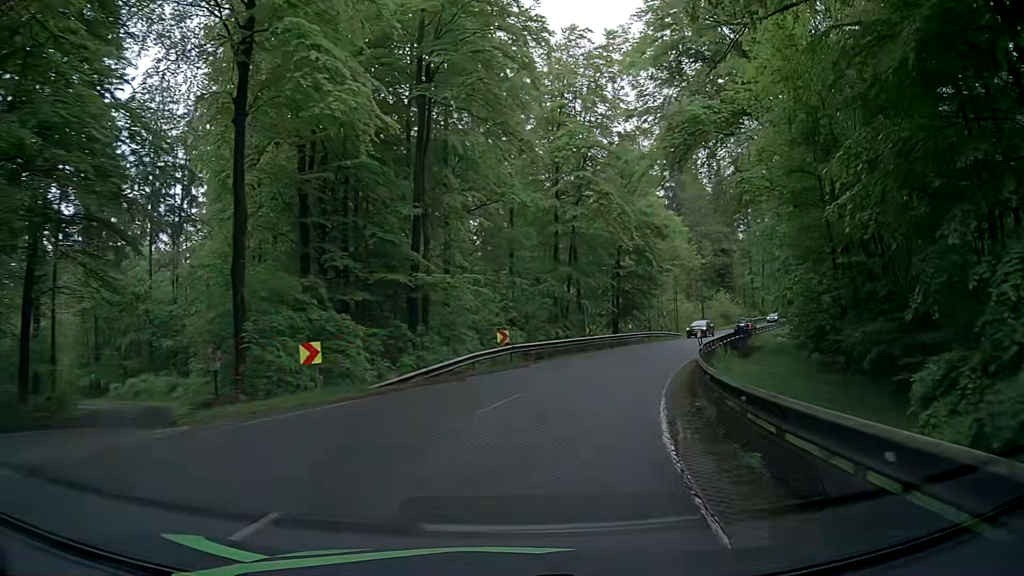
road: secondary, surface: asphalt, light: Day
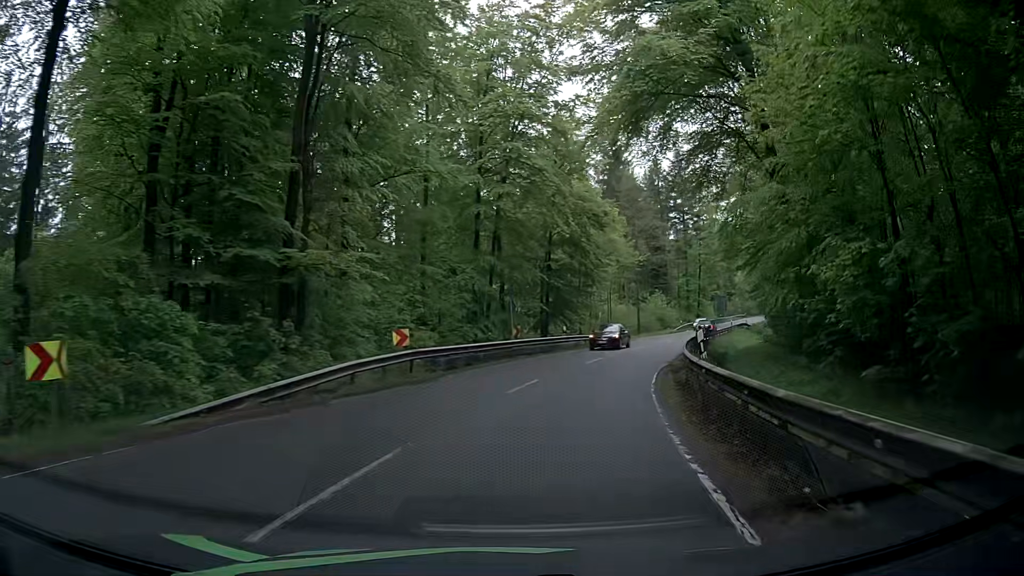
(+0.5, +7.9) m; +5°
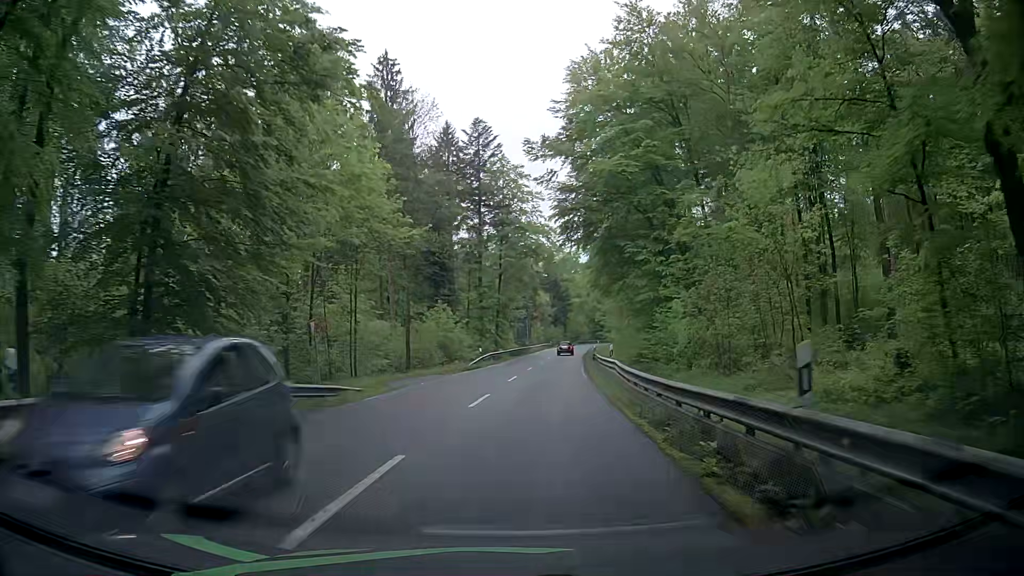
(+7.9, +31.7) m; +22°
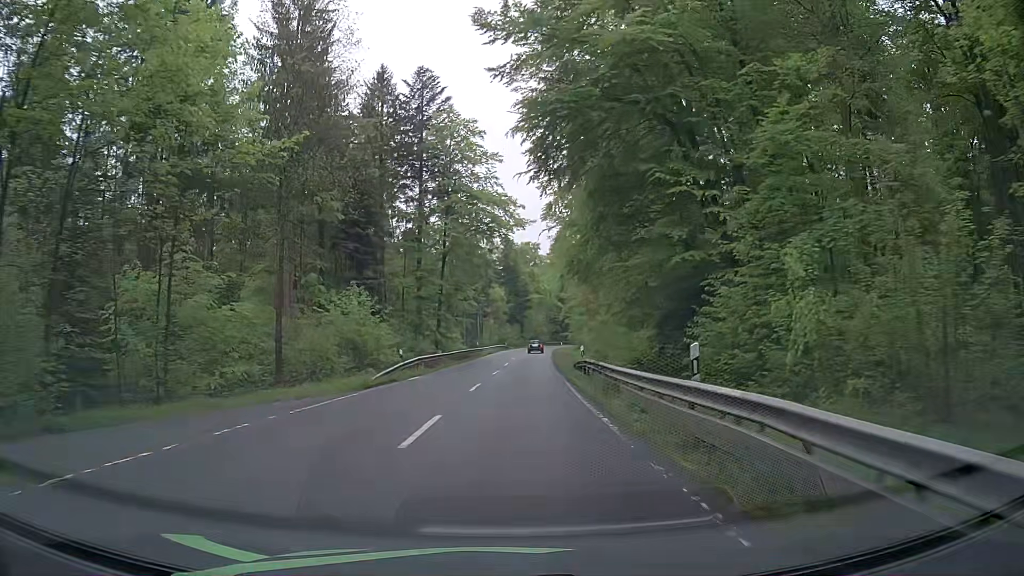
(+1.0, +17.7) m; +5°
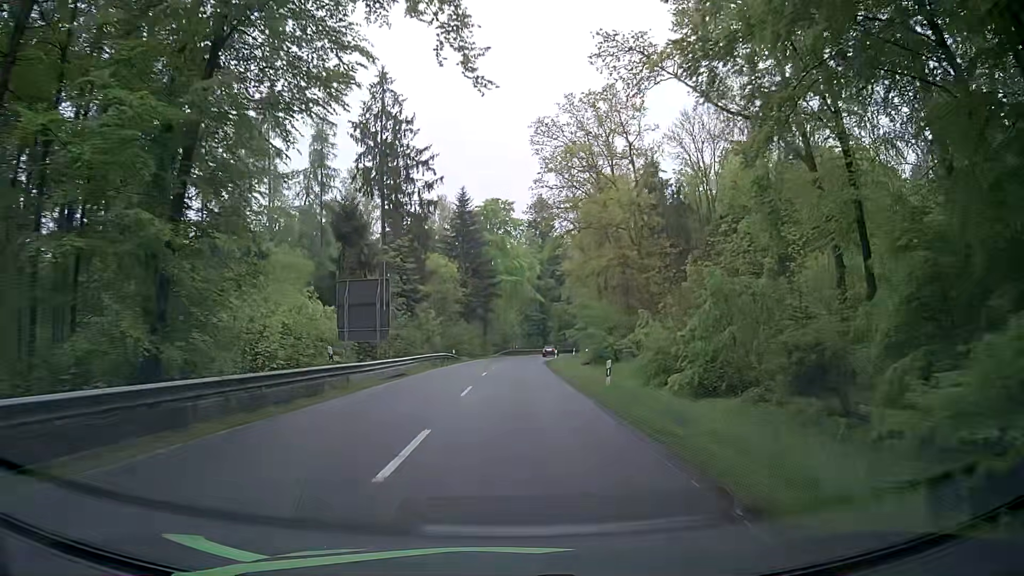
(+1.4, +47.2) m; +2°
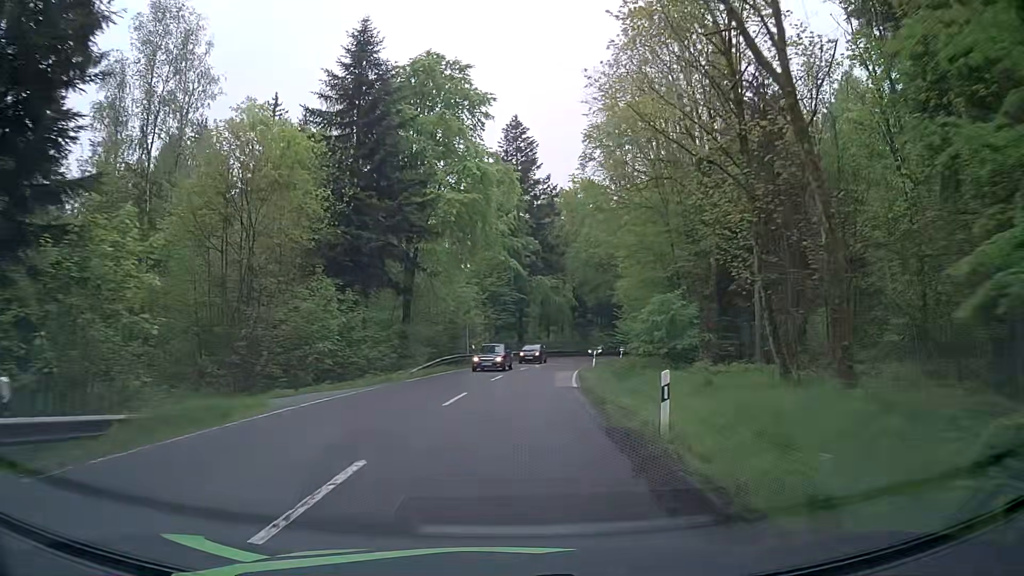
(+1.8, +47.4) m; +4°
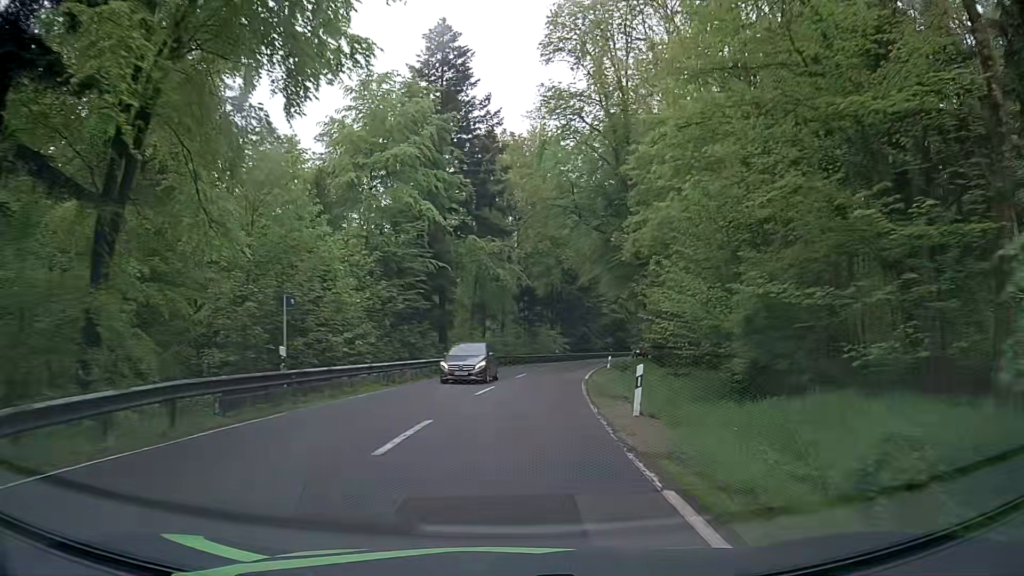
(+1.0, +28.8) m; +5°
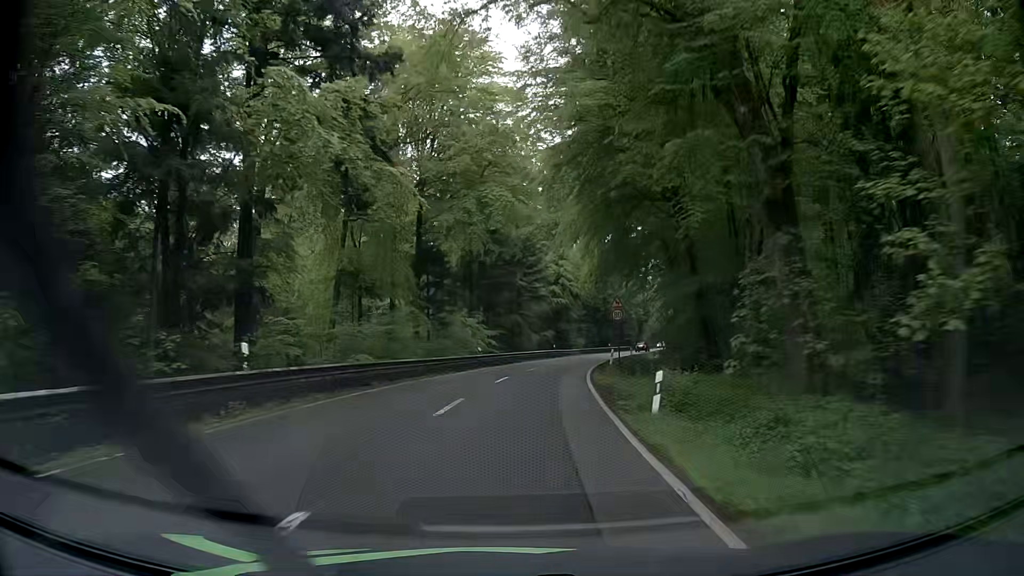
(+1.4, +29.1) m; +6°
(0, +10) (+1, +20) (+2, +30) (+3, +40) (+5, +50) (+7, +59) (+10, +69) (+13, +79) (+16, +88) (+20, +97) m
